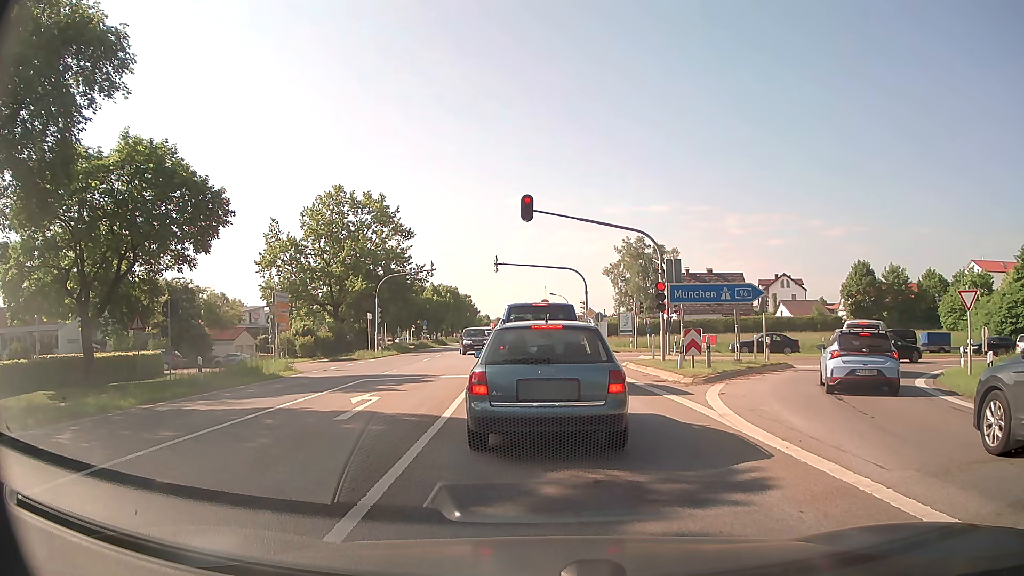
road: secondary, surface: asphalt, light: Day
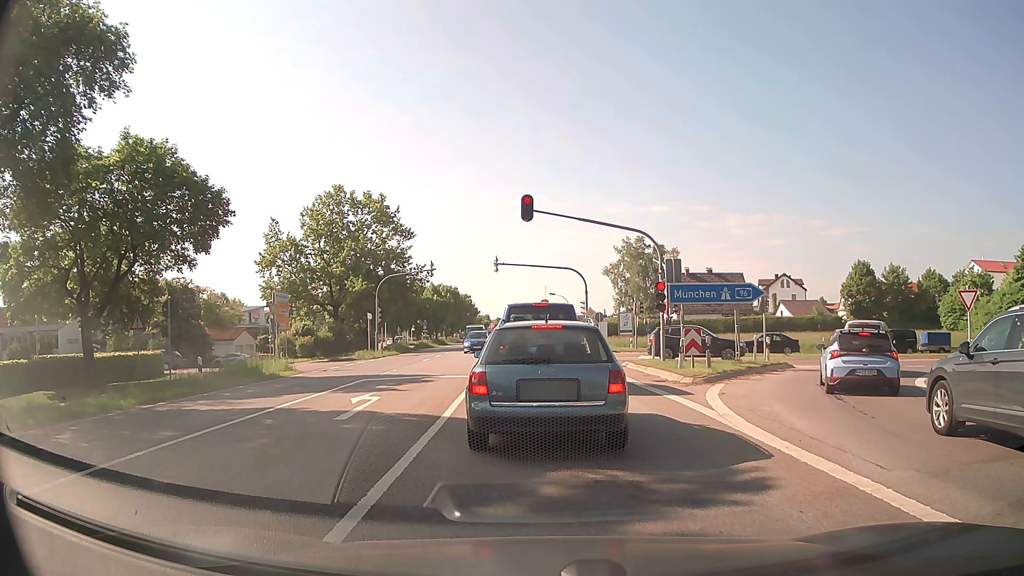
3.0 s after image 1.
(0.0, 0.0) m; 0°
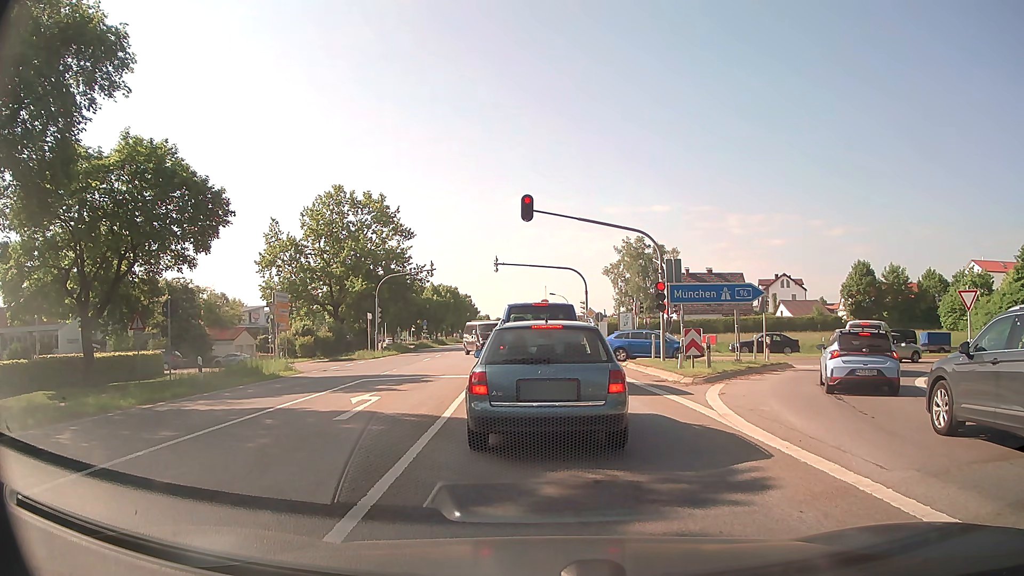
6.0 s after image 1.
(0.0, 0.0) m; 0°
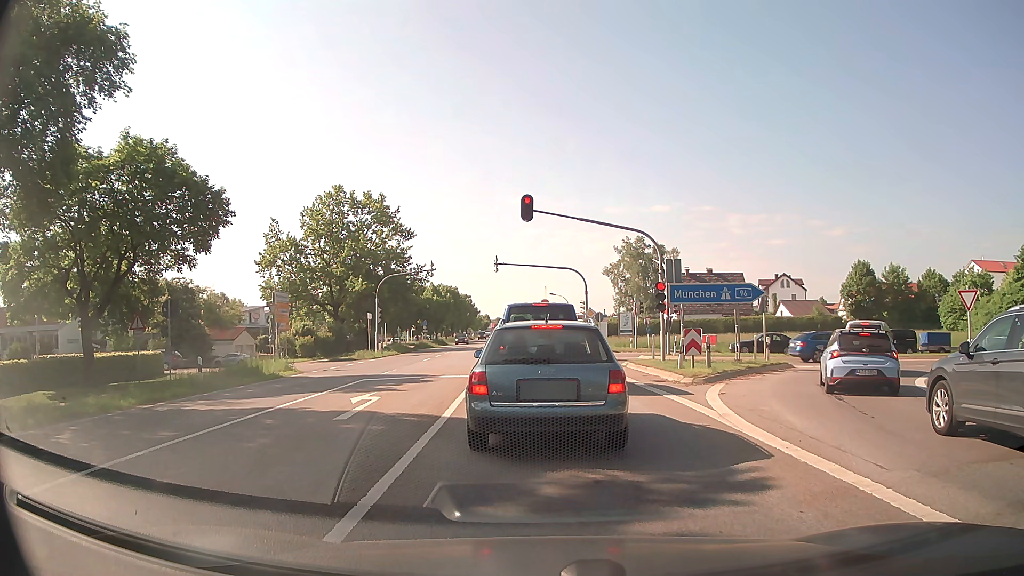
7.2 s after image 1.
(0.0, 0.0) m; 0°
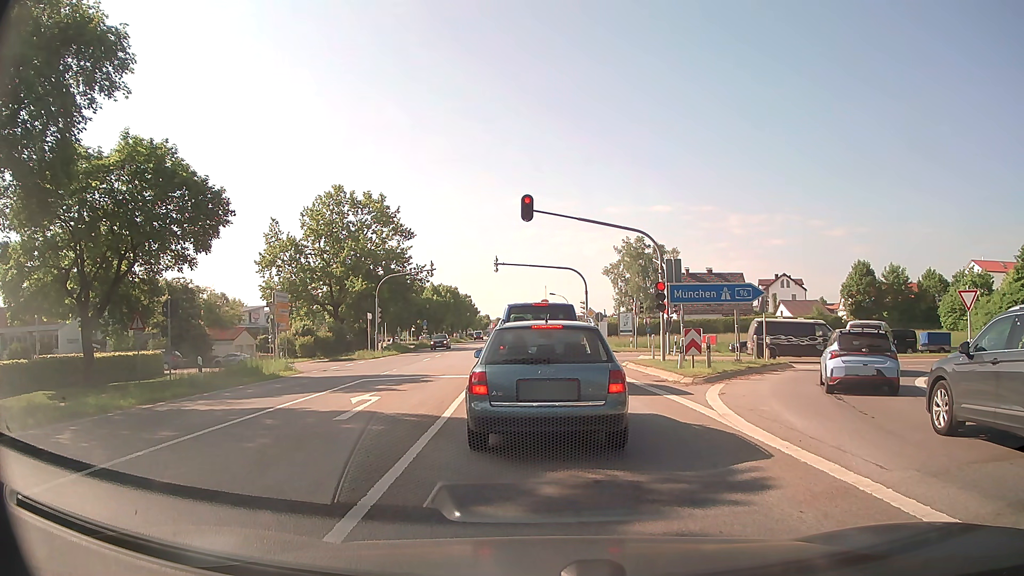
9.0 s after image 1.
(0.0, 0.0) m; 0°
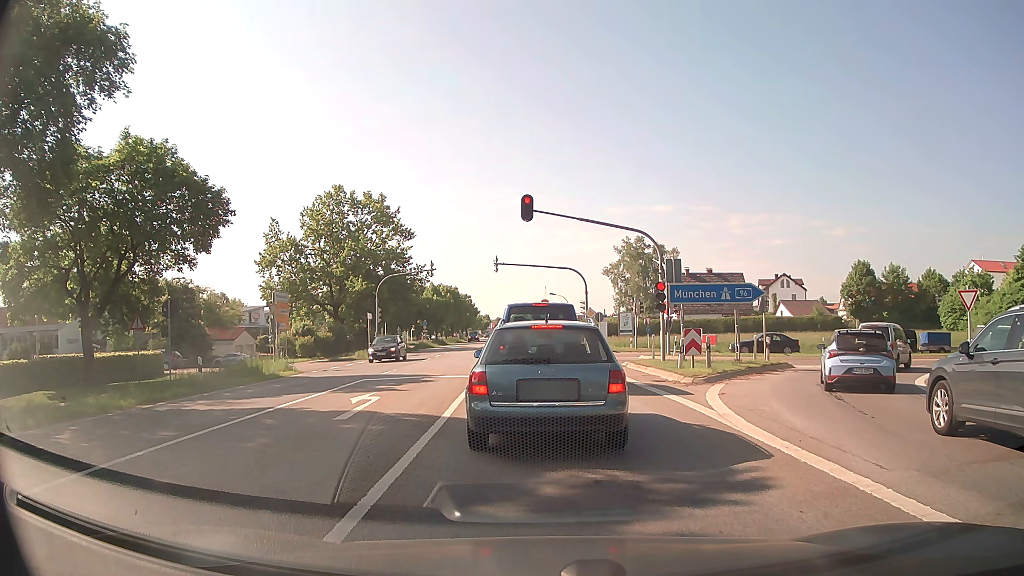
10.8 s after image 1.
(0.0, 0.0) m; 0°
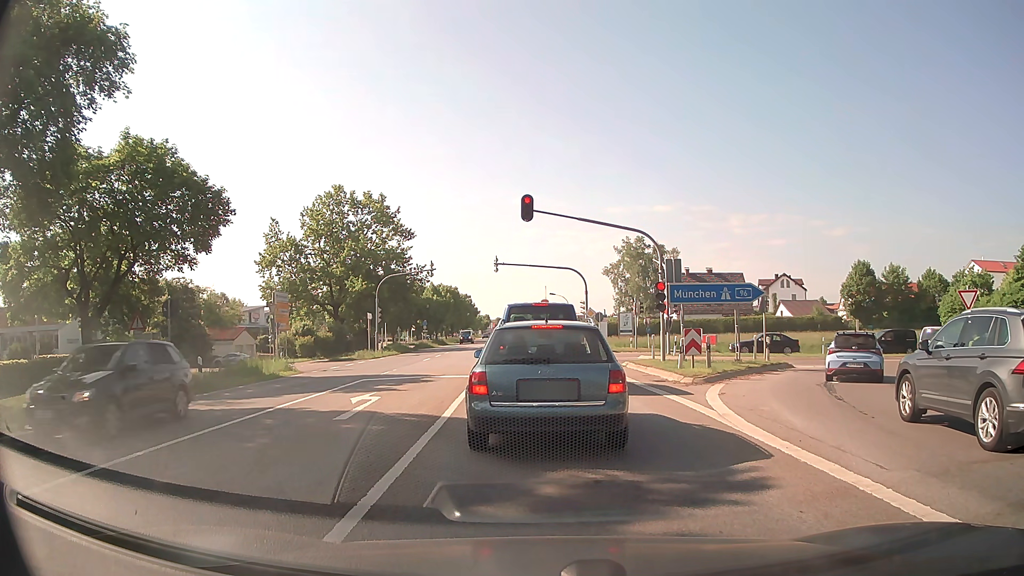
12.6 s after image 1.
(0.0, 0.0) m; 0°
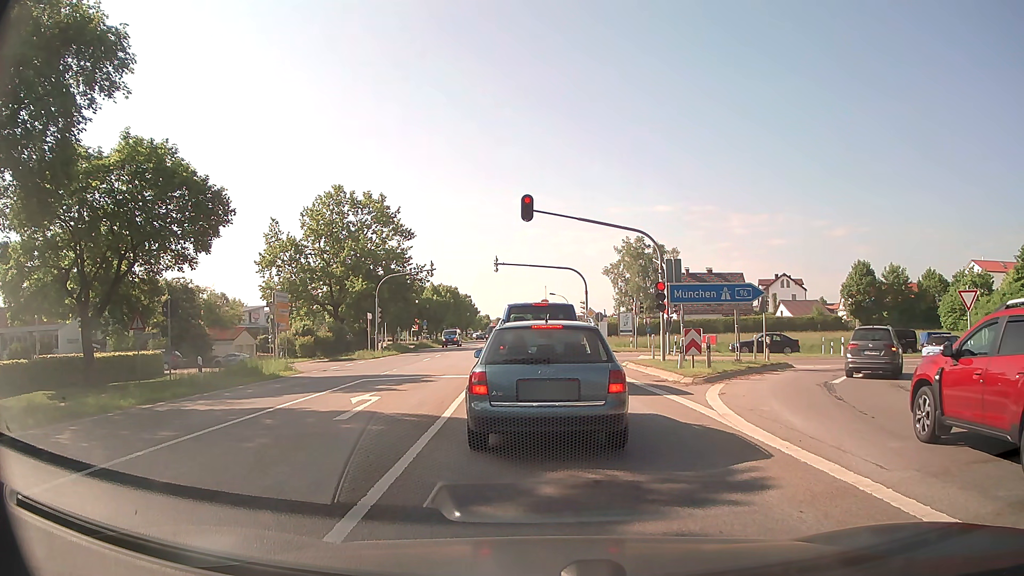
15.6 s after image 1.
(0.0, 0.0) m; 0°
(0, +10) (-1, +20) (-1, +30) (-2, +40) (-2, +50) (-3, +60) (-4, +70) (-4, +80) (-5, +90) (-5, +100) m
